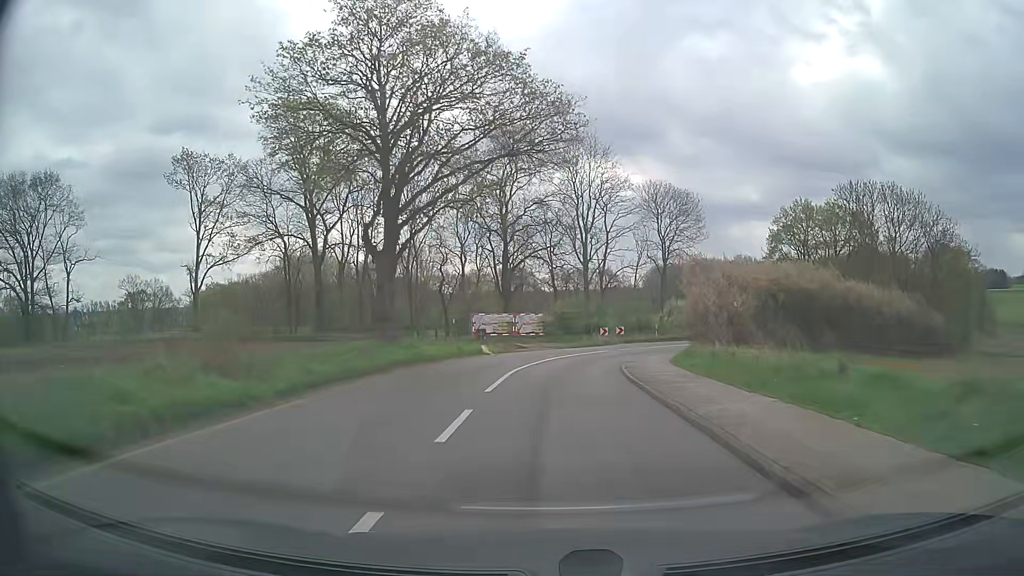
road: tertiary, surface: asphalt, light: Day
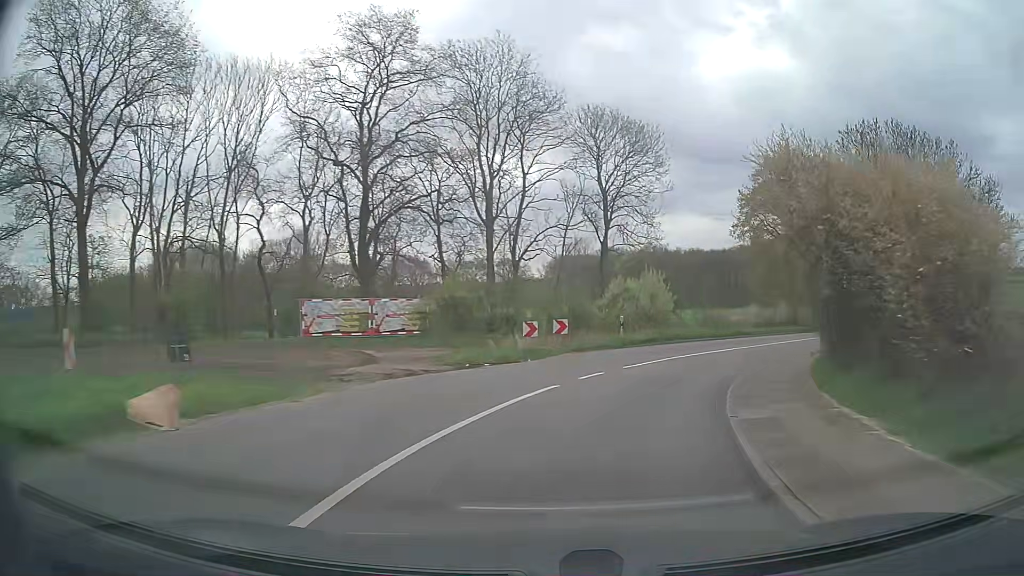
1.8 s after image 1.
(+0.8, +22.5) m; +7°
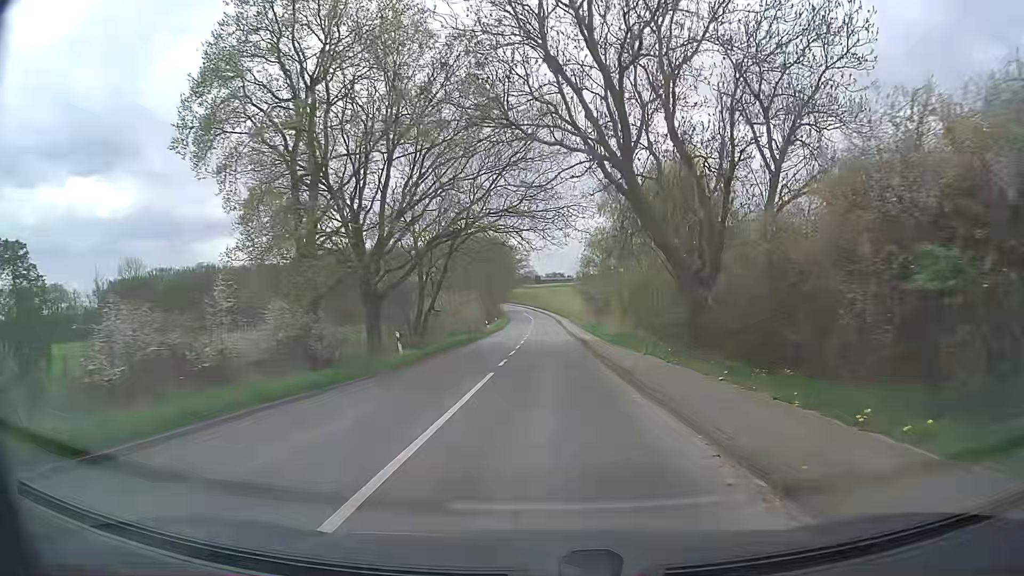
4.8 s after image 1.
(+13.8, +32.4) m; +38°
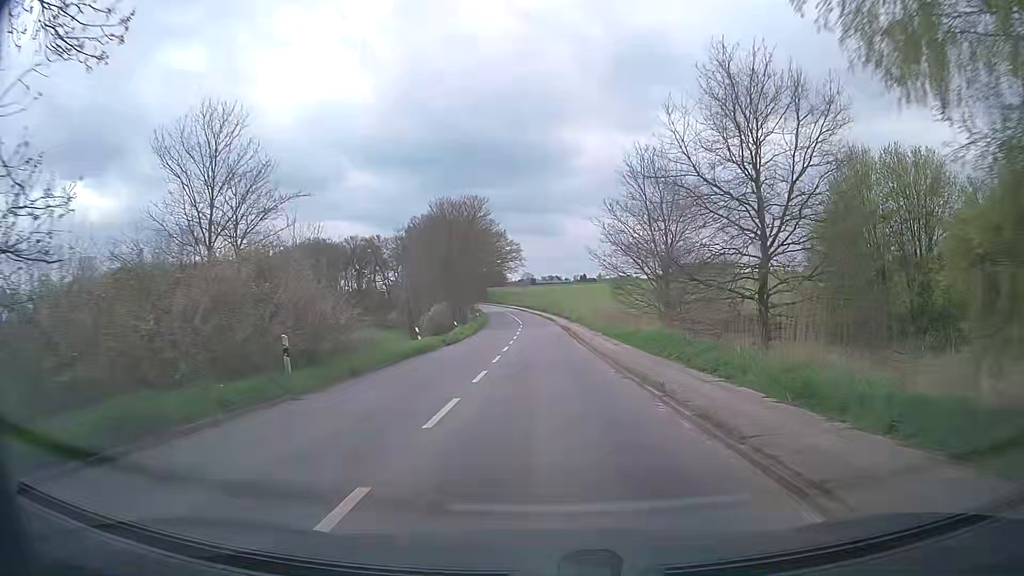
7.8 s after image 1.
(+0.3, +37.0) m; +1°
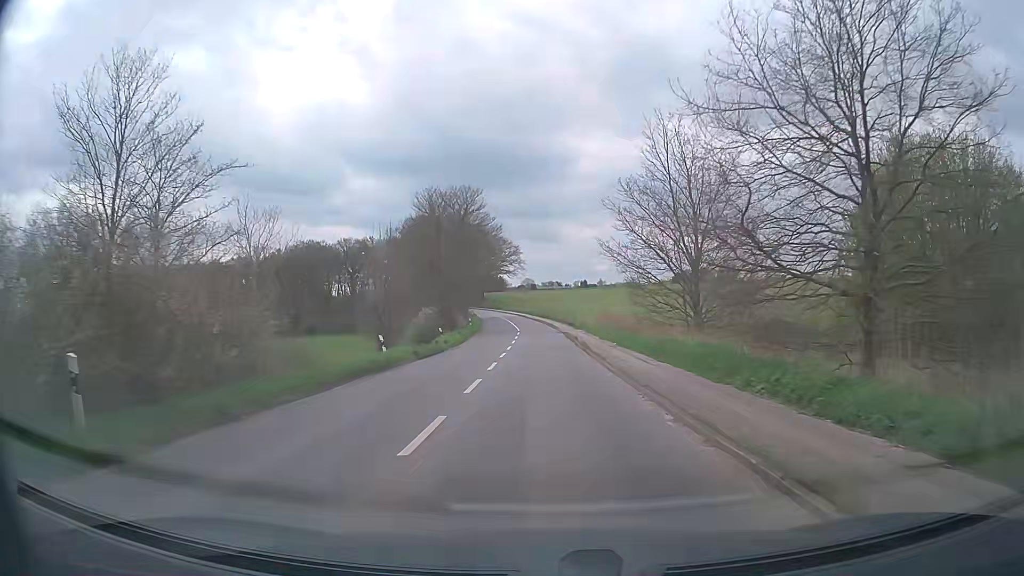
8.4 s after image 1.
(-0.1, +7.4) m; -1°
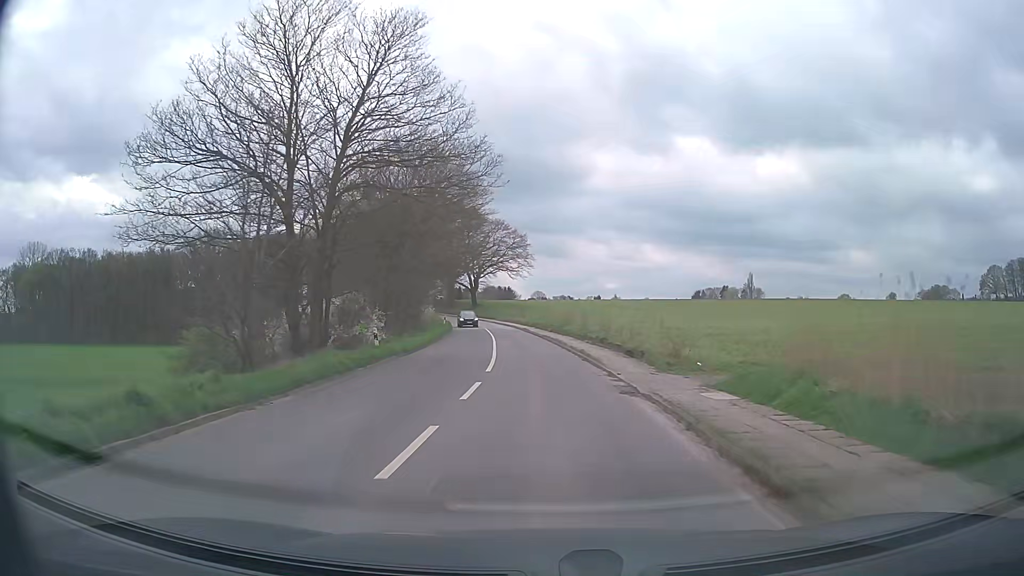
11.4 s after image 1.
(0.0, +37.2) m; 0°
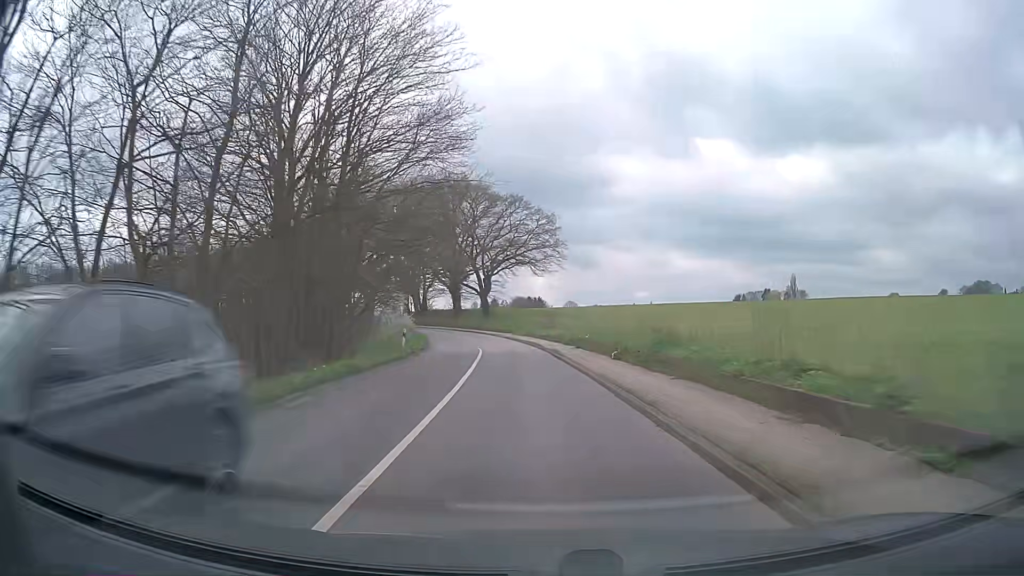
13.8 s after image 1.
(-0.6, +29.7) m; -3°
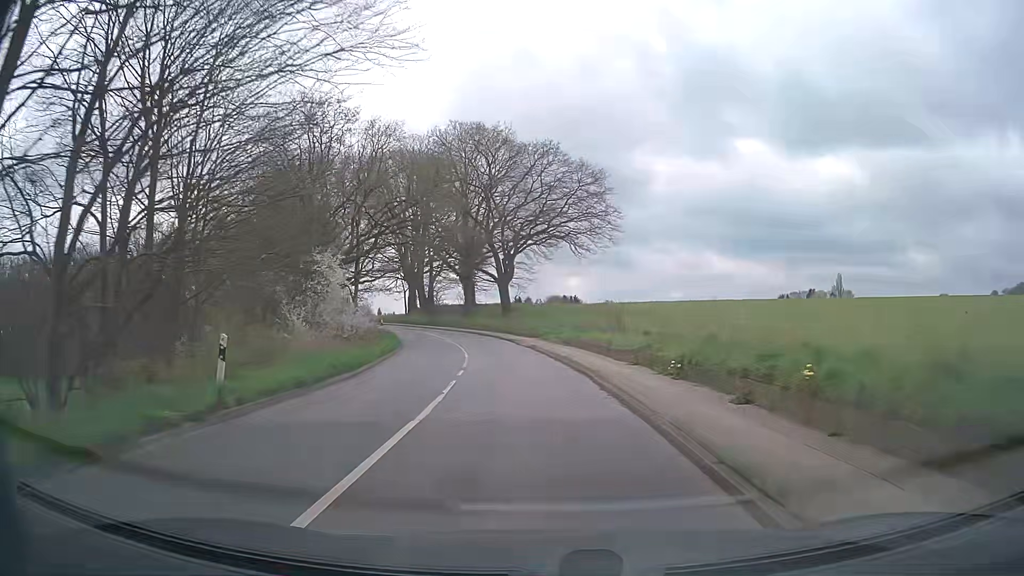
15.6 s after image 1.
(-0.6, +22.3) m; -3°
(0, +10) (-1, +20) (-2, +30) (-3, +40) (-6, +50) (-9, +59) (-12, +68) (-17, +77) (-21, +87) (-25, +95) m
